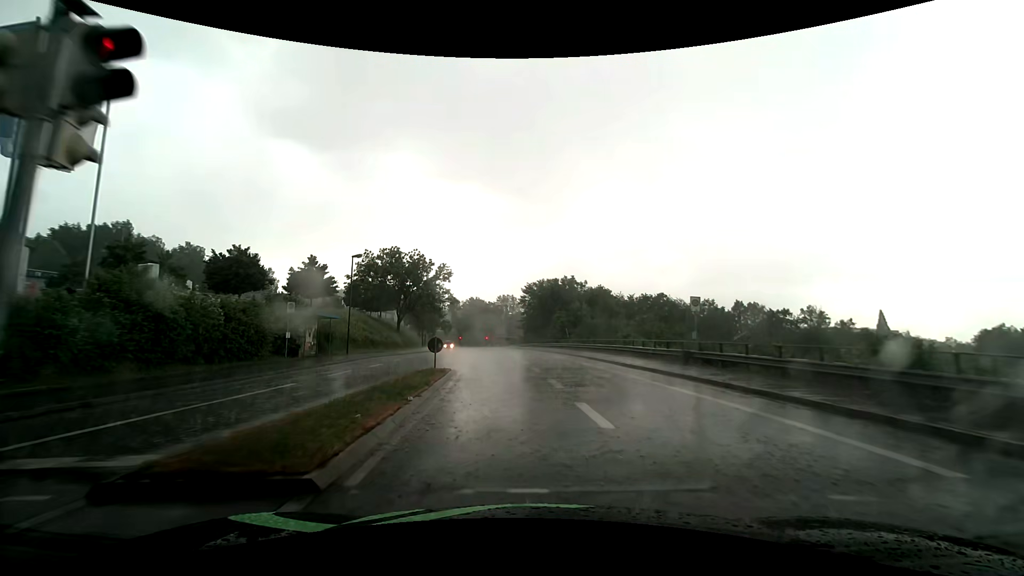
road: tertiary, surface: asphalt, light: Day
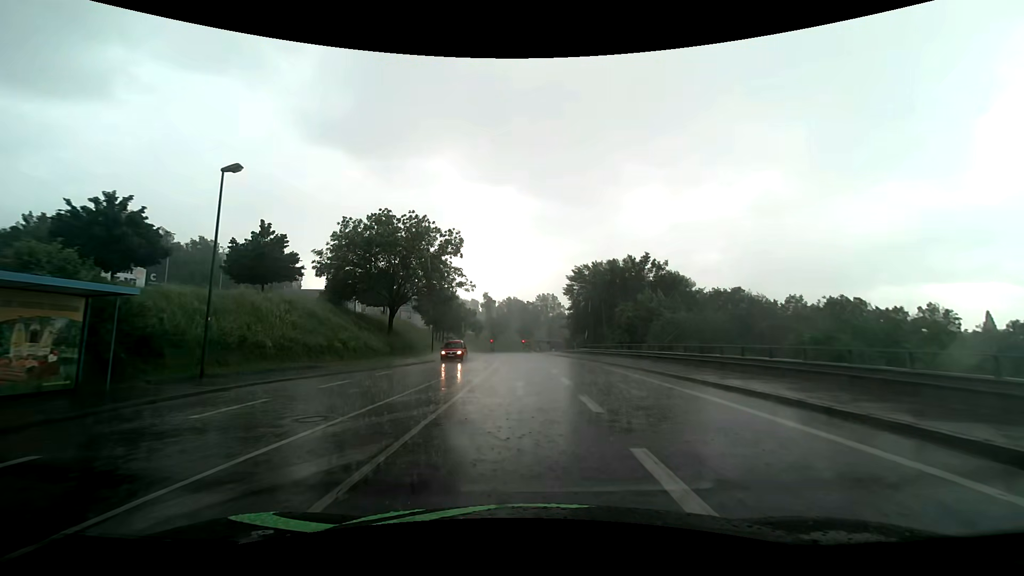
(-1.1, +22.0) m; -5°
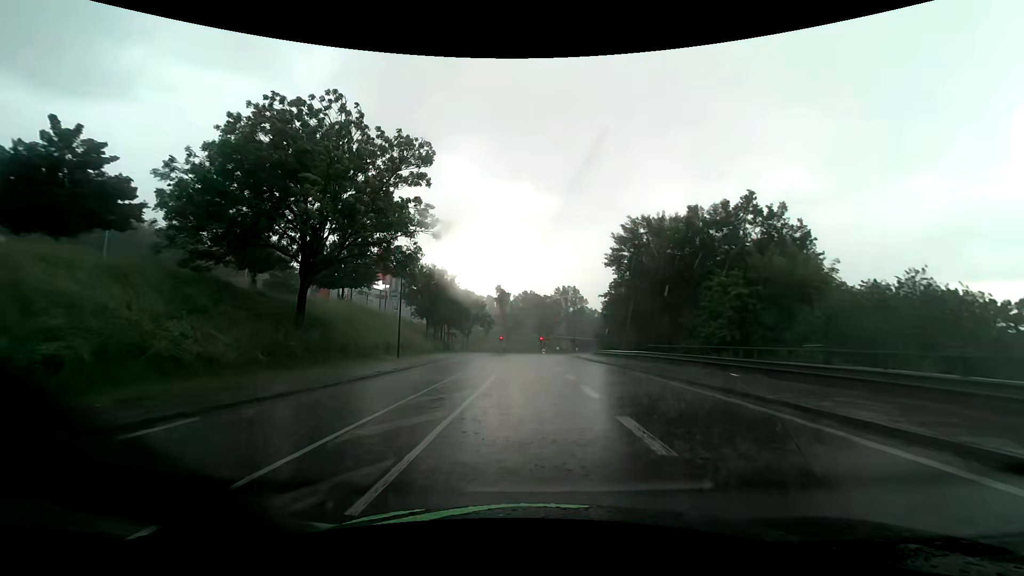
(-0.4, +21.5) m; -2°
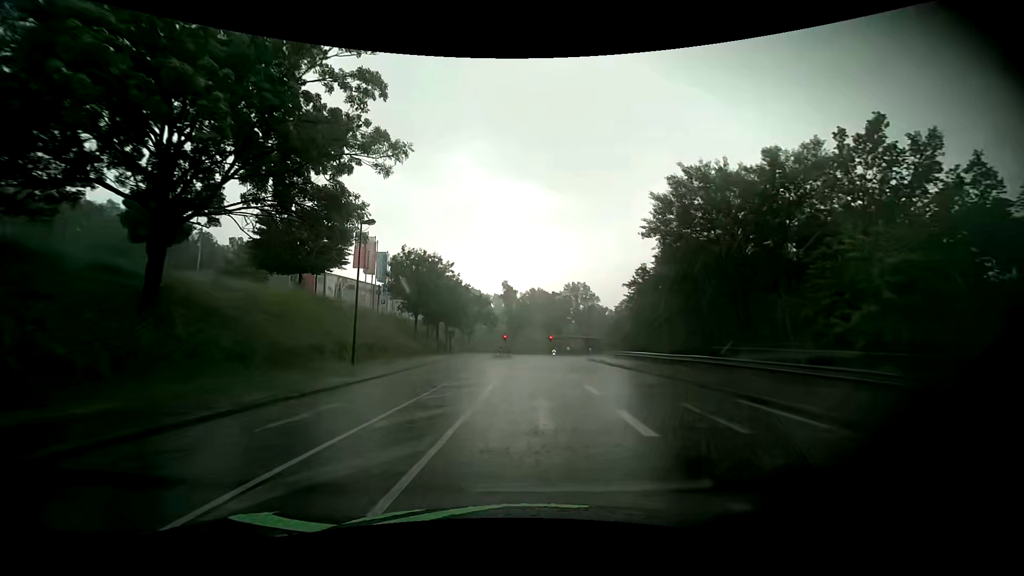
(-0.1, +10.8) m; -1°
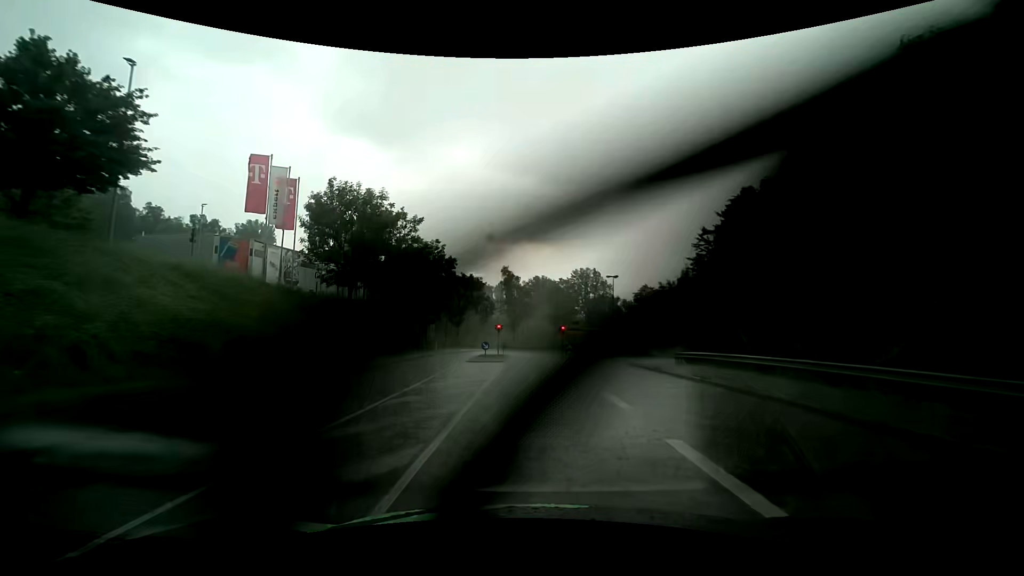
(-0.1, +21.5) m; 0°
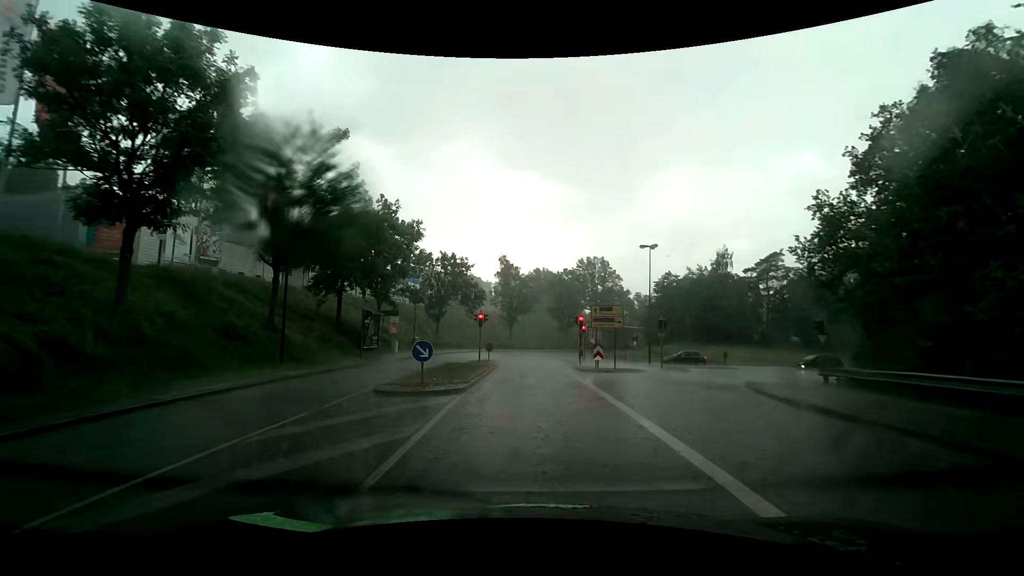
(-0.2, +18.9) m; -1°
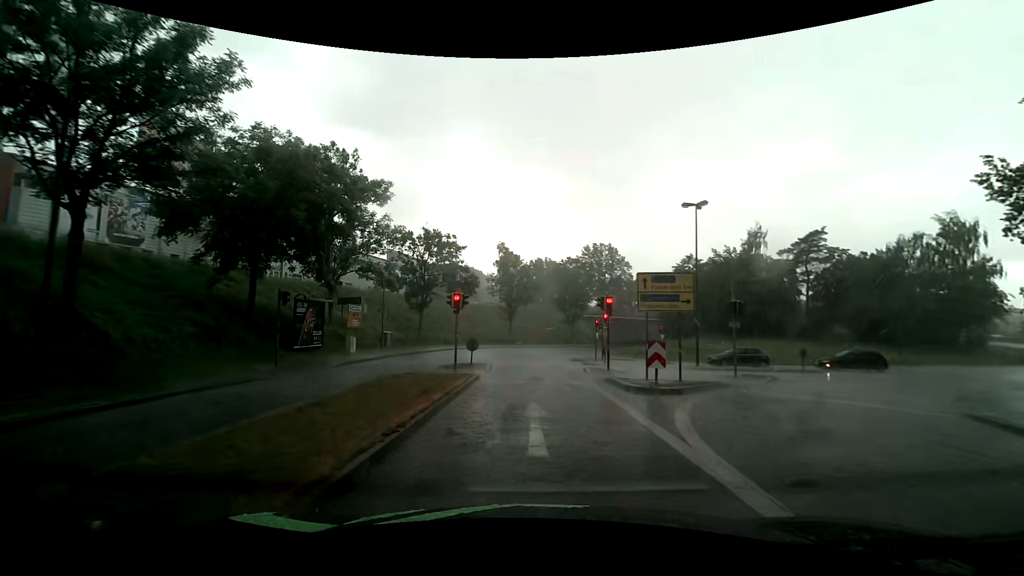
(+0.1, +11.3) m; +1°
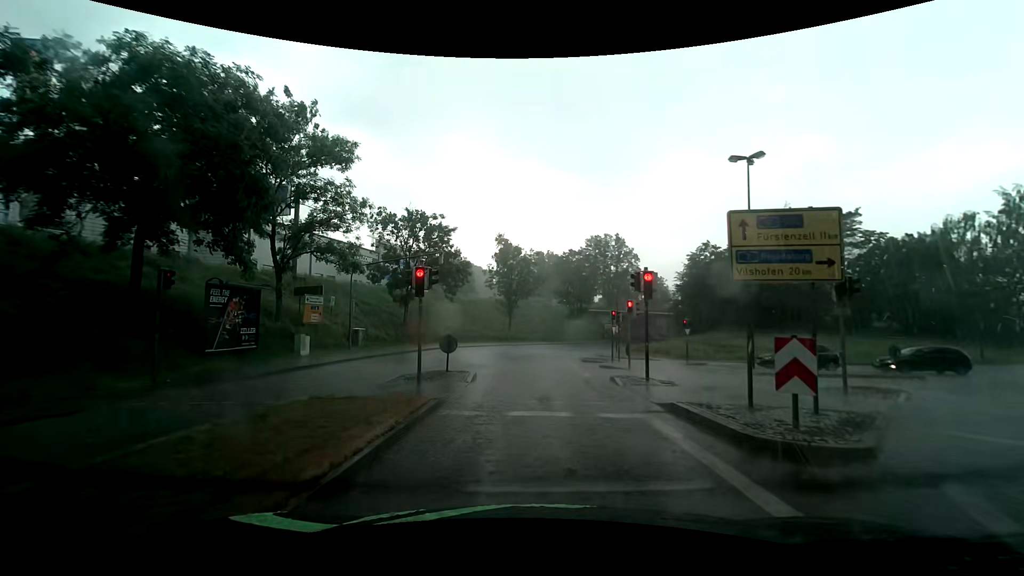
(-0.1, +7.1) m; 0°
(0, +10) (0, +20) (0, +30) (+1, +40) (+2, +50) (+5, +60) (+8, +69) (+13, +78) (+19, +86) (+25, +94) m
